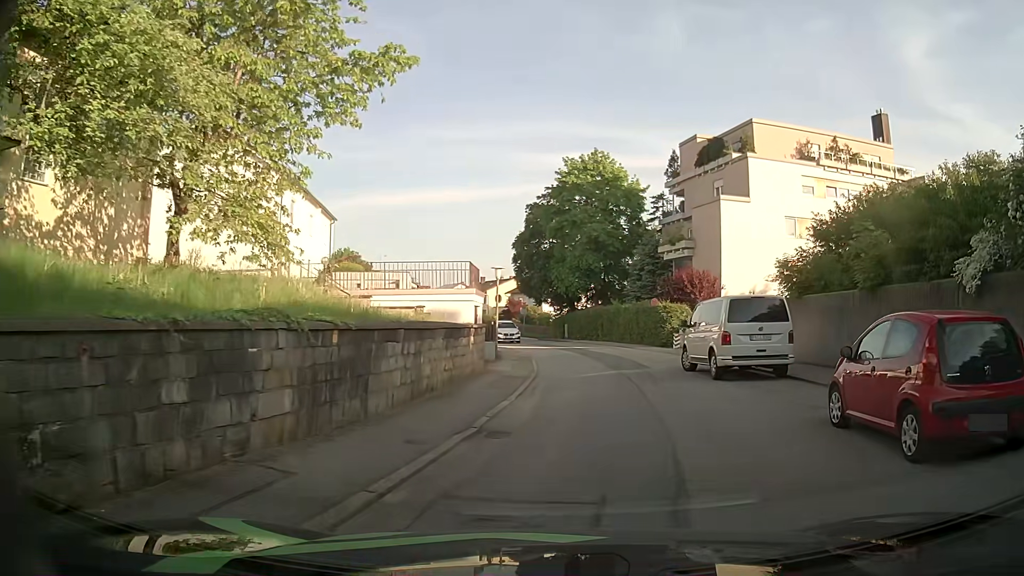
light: Day
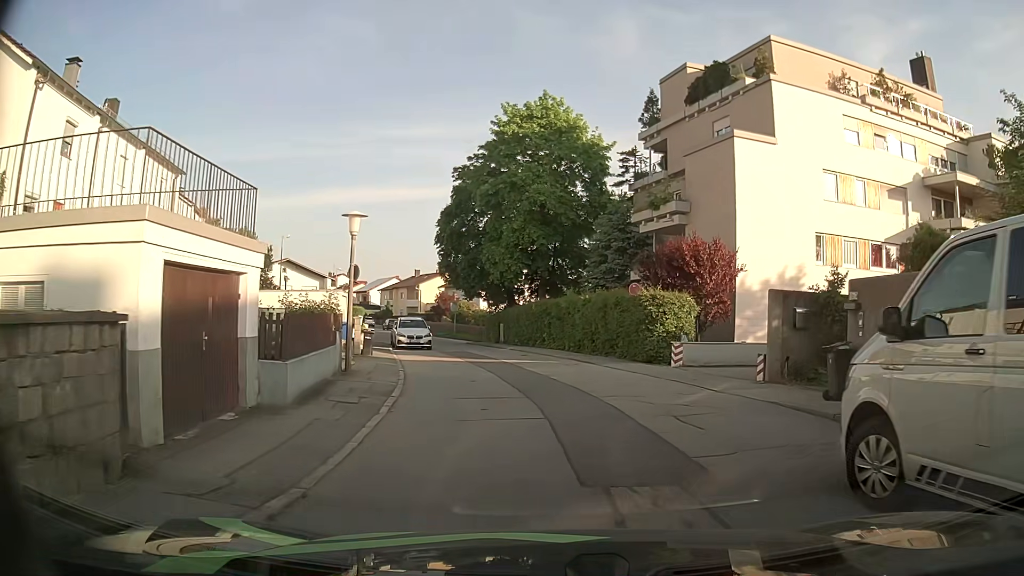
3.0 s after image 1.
(+1.2, +14.7) m; +5°
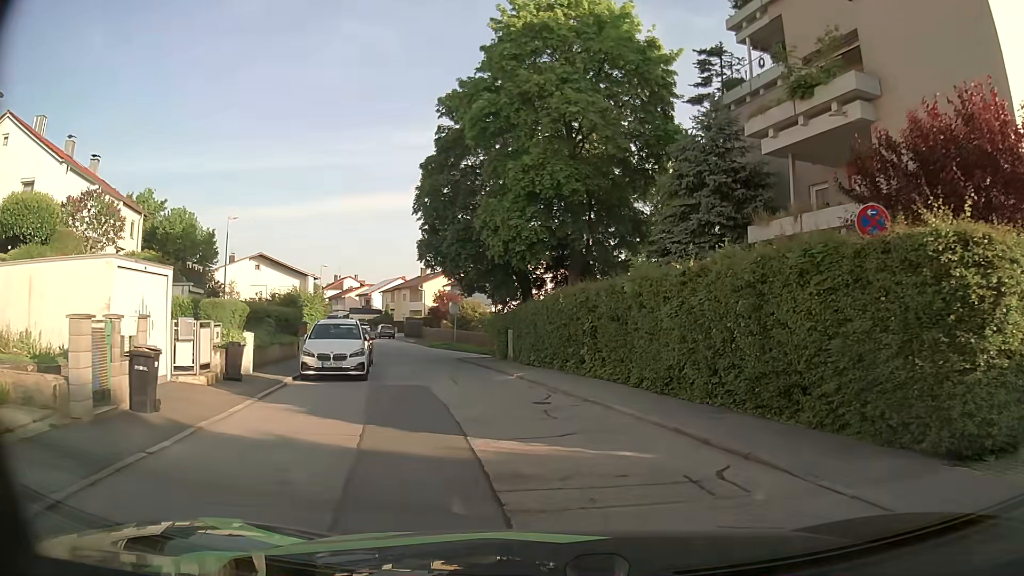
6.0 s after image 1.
(-0.5, +16.1) m; -2°
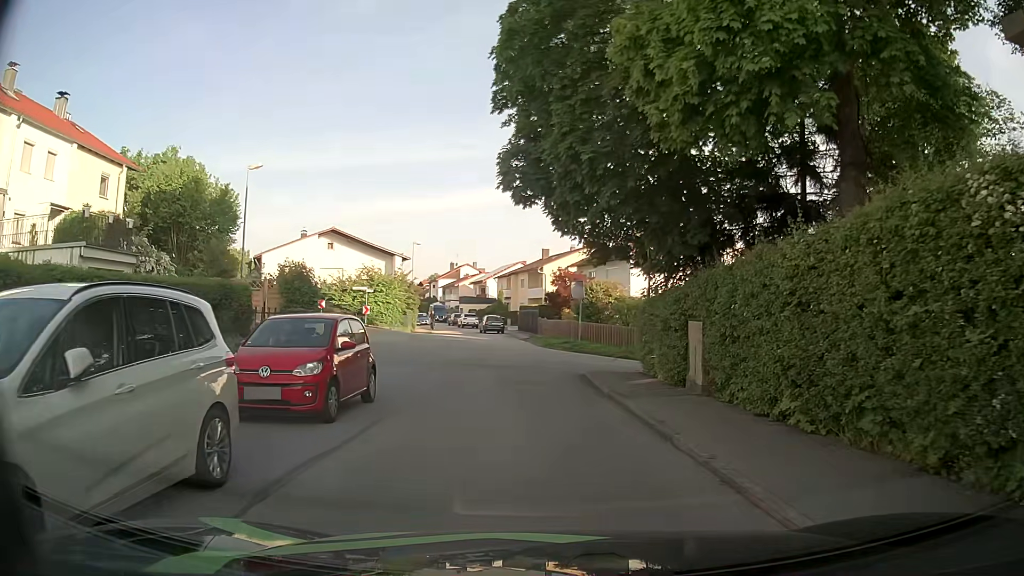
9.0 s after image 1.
(-1.6, +15.5) m; -12°
